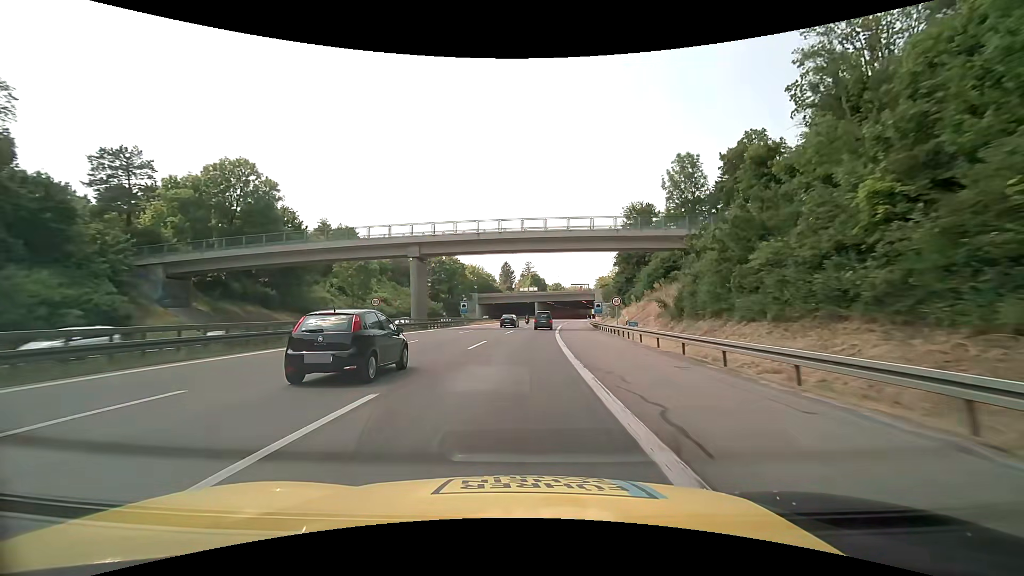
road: motorway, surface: asphalt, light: Day
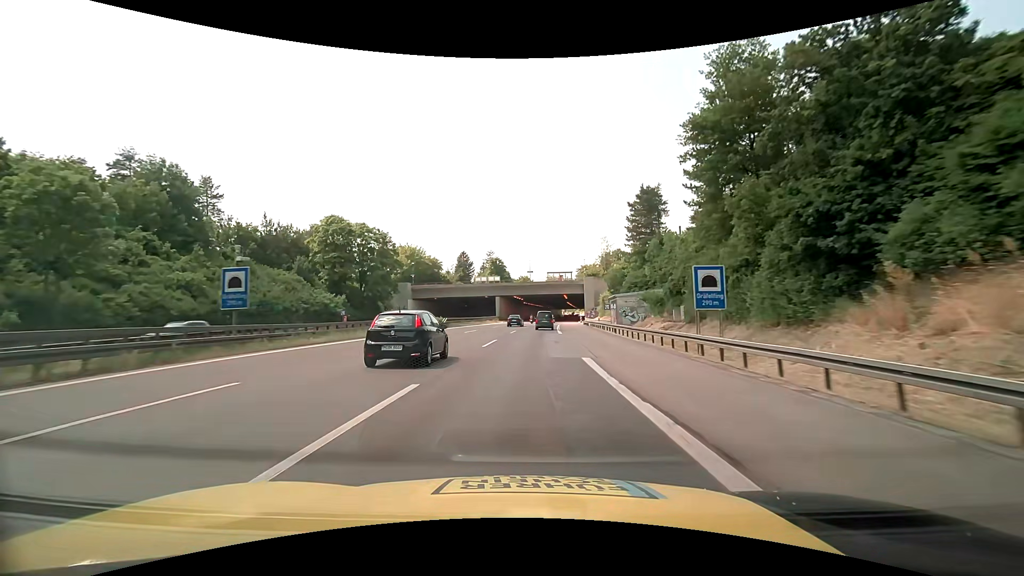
(+1.4, +52.7) m; +4°
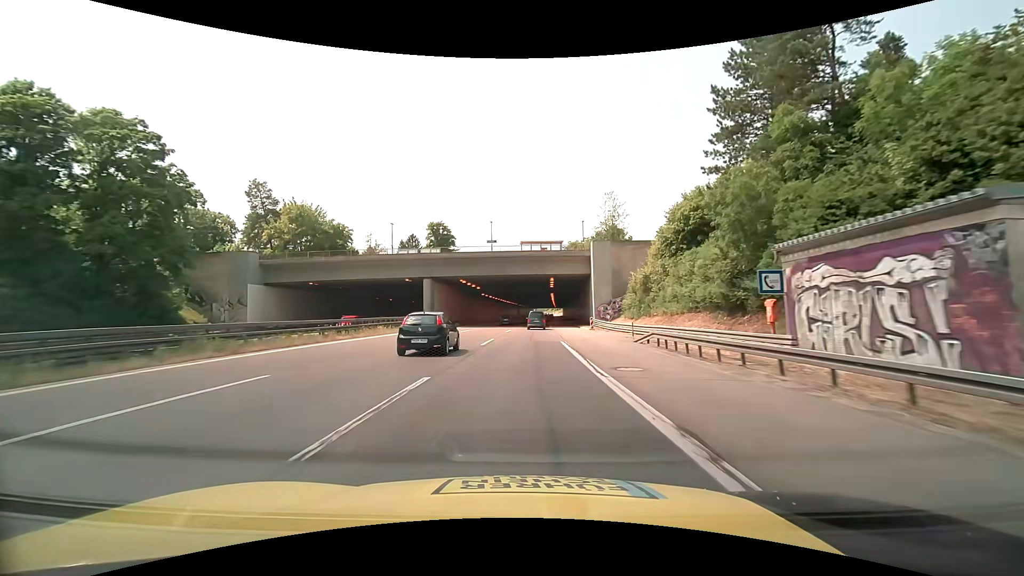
(+1.7, +52.7) m; +4°
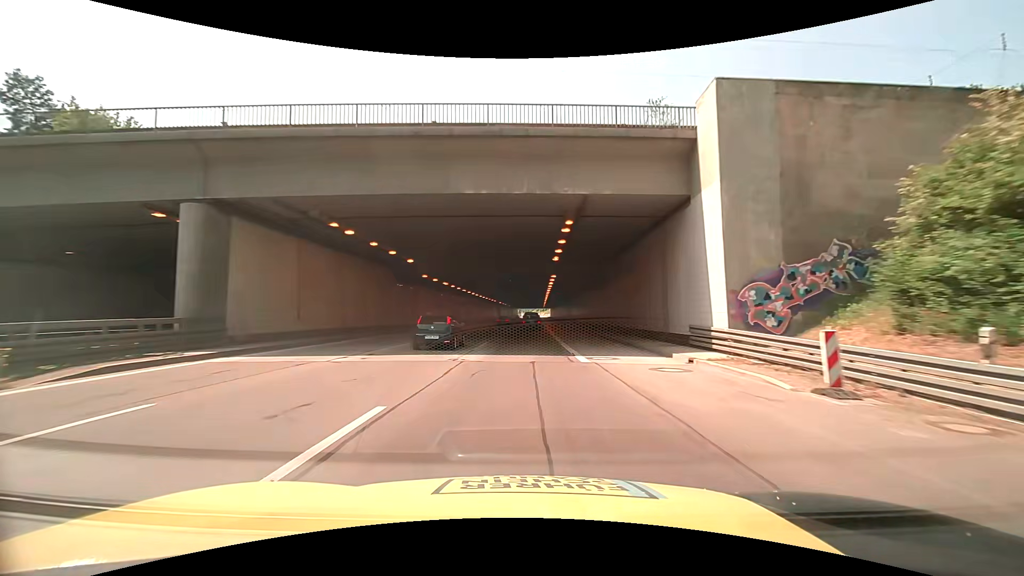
(+0.4, +39.6) m; +2°
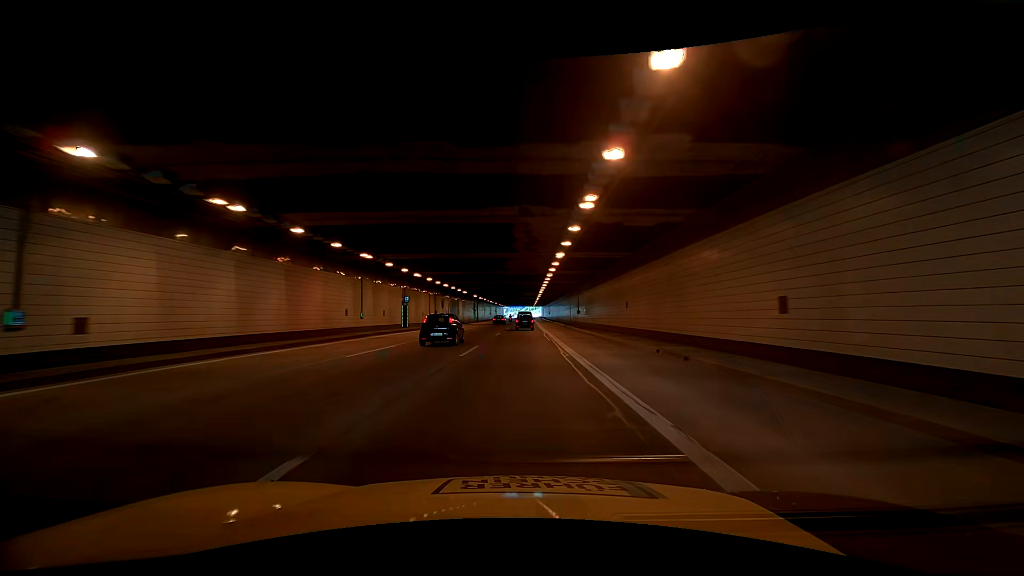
(+0.5, +39.3) m; 0°
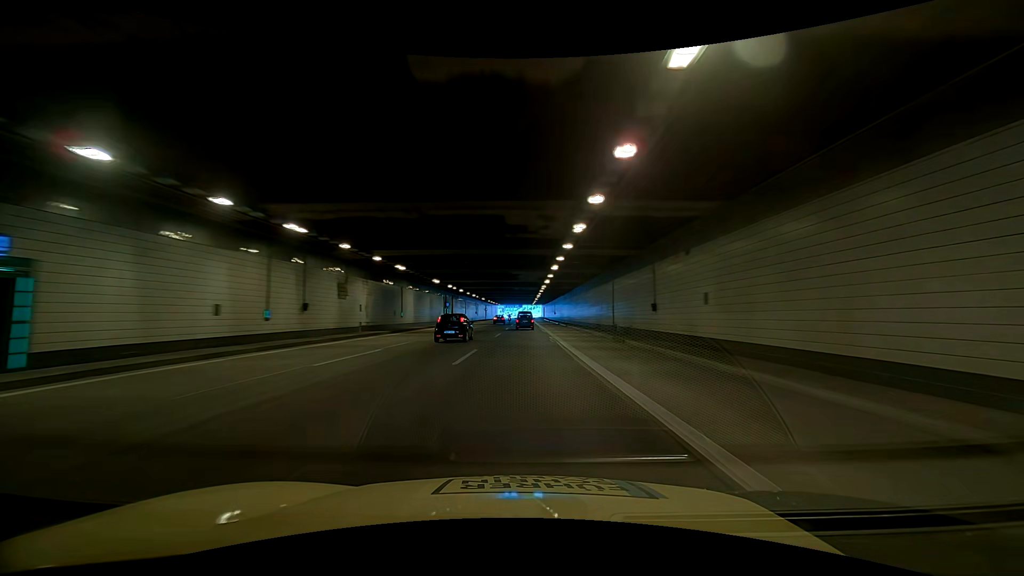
(+1.0, +38.9) m; +3°
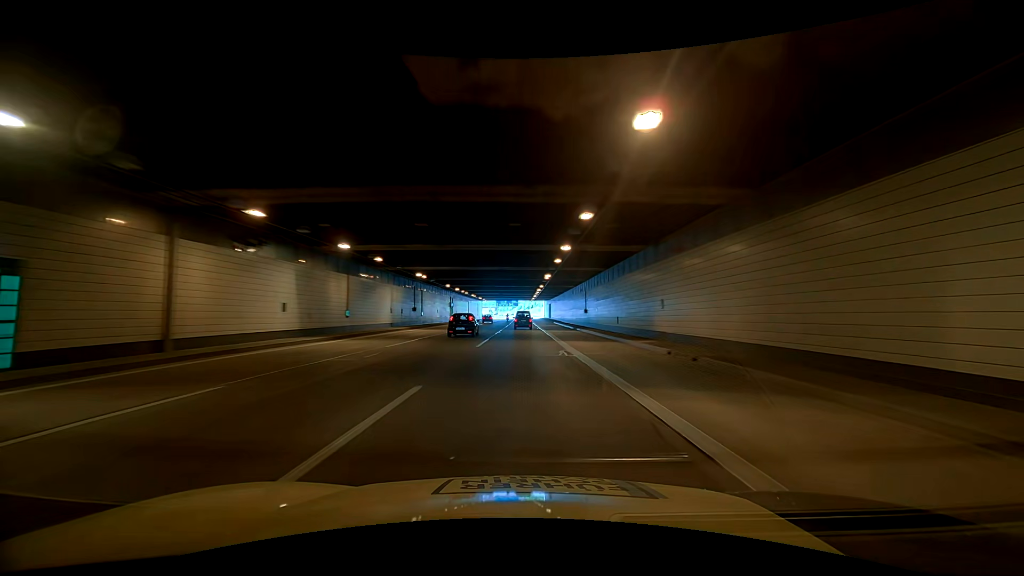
(+1.4, +64.5) m; +3°
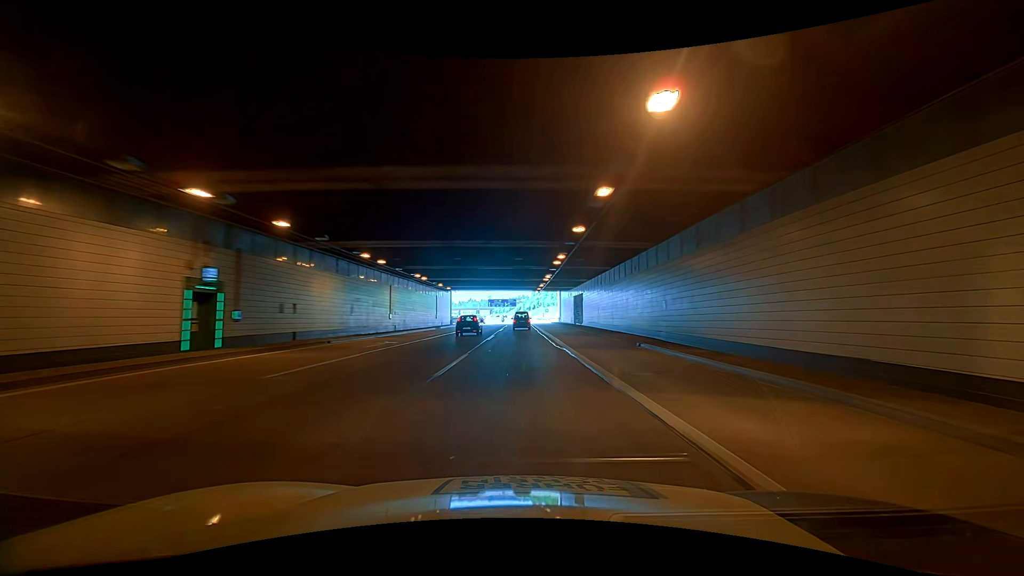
(+0.2, +64.2) m; 0°
